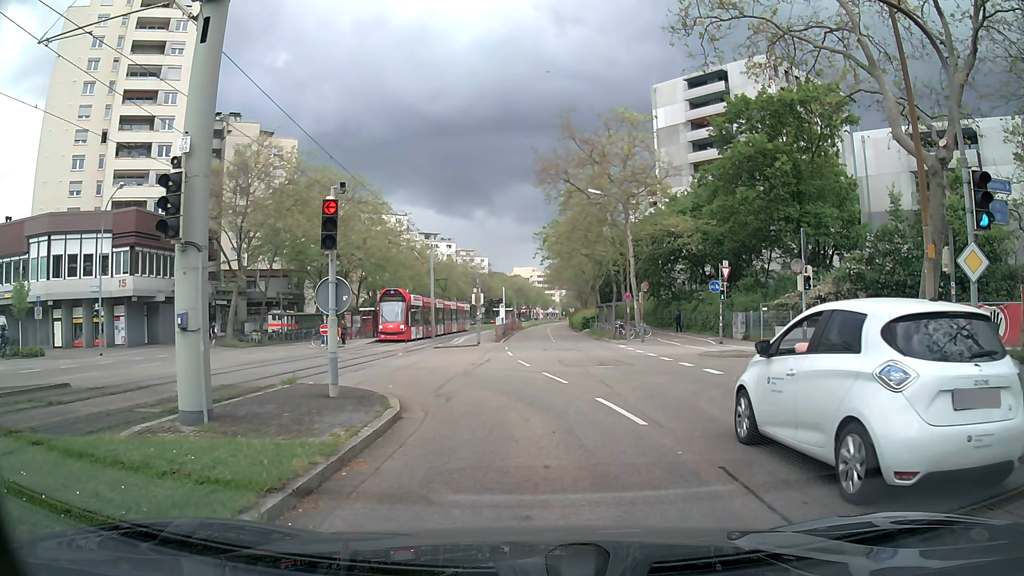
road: tertiary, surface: asphalt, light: Day
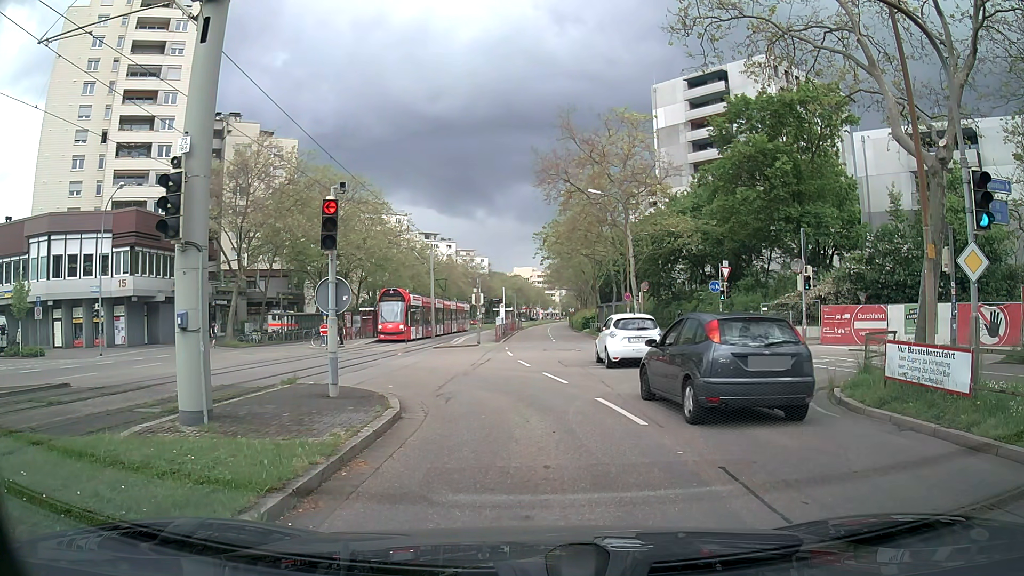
(0.0, 0.0) m; 0°
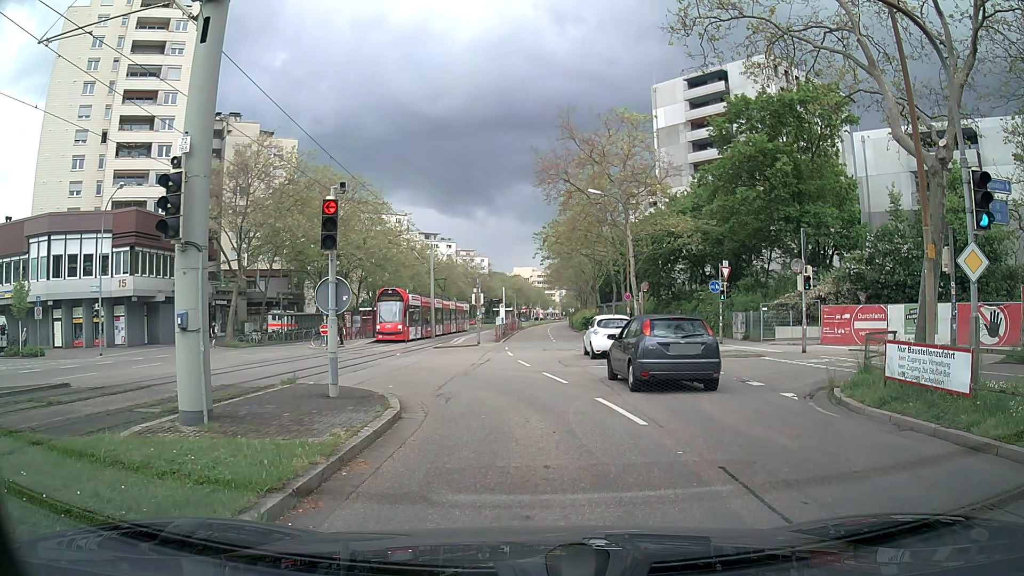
(0.0, 0.0) m; 0°
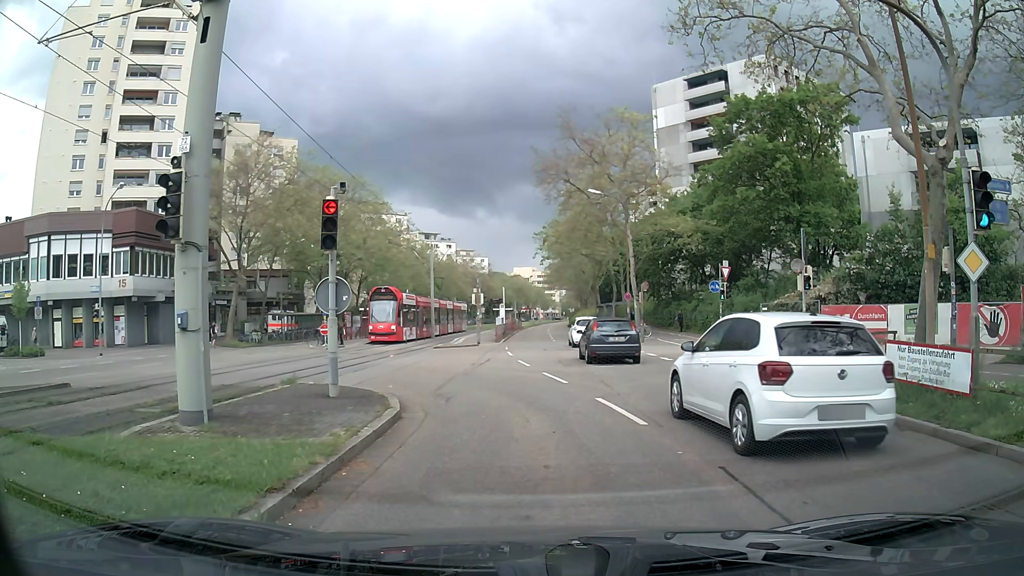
(0.0, 0.0) m; 0°
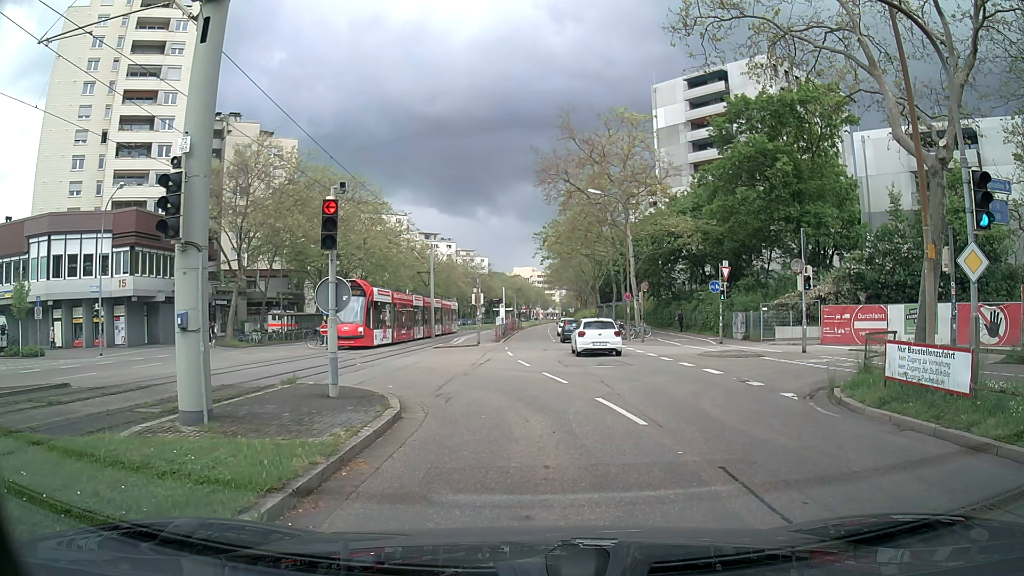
(0.0, 0.0) m; 0°
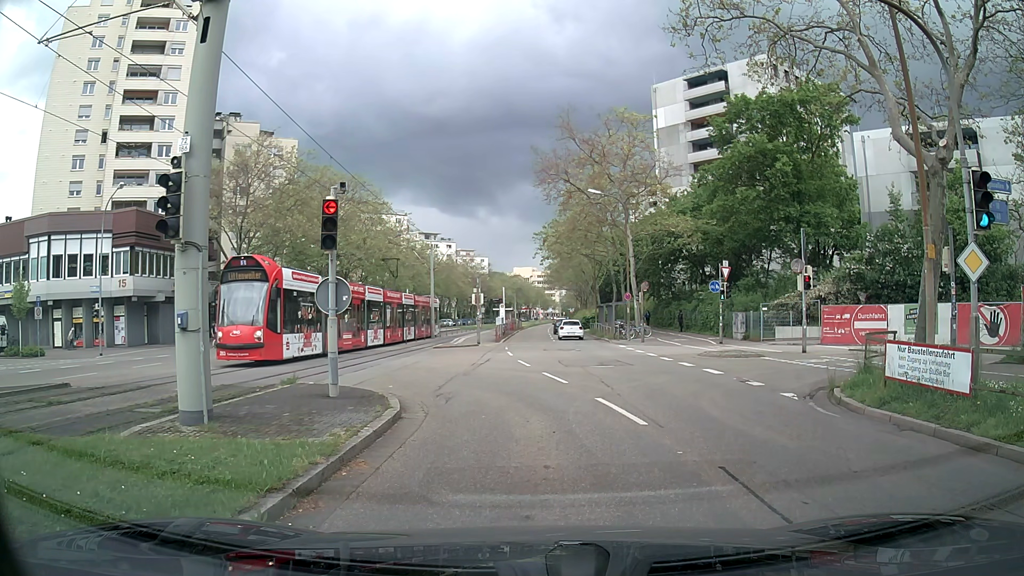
(0.0, 0.0) m; 0°
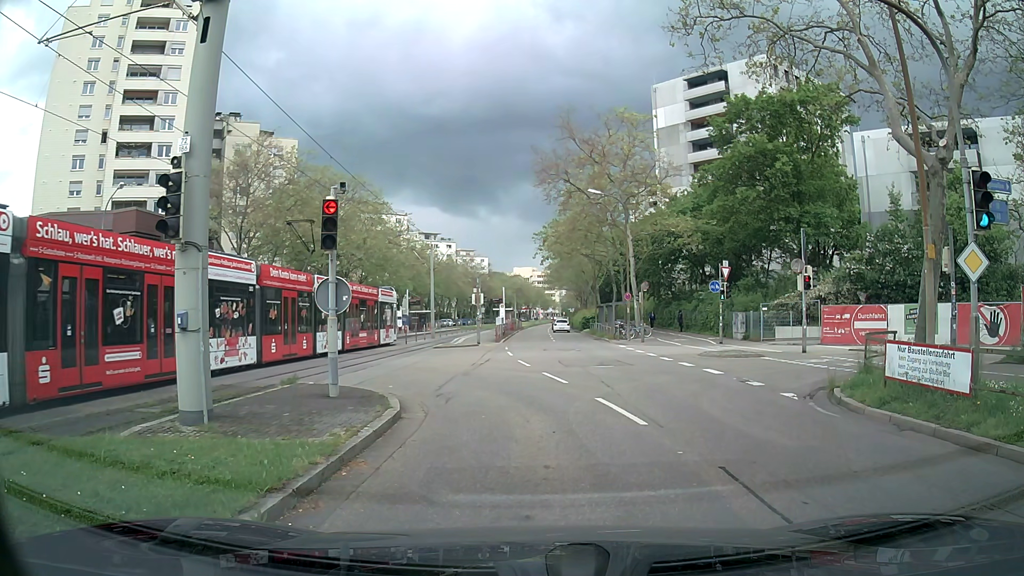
(0.0, 0.0) m; 0°
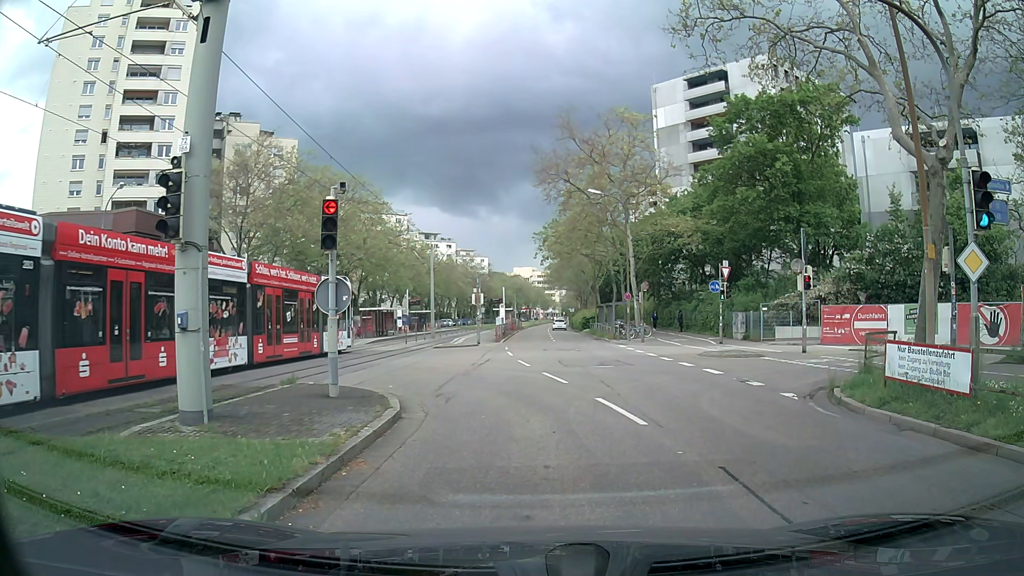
(0.0, 0.0) m; 0°
